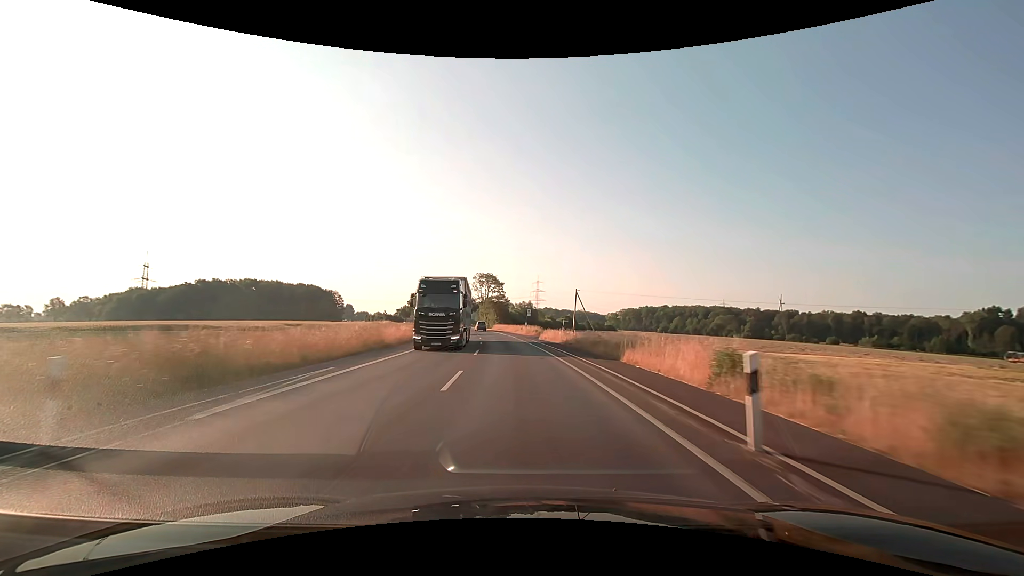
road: secondary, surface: asphalt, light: Day
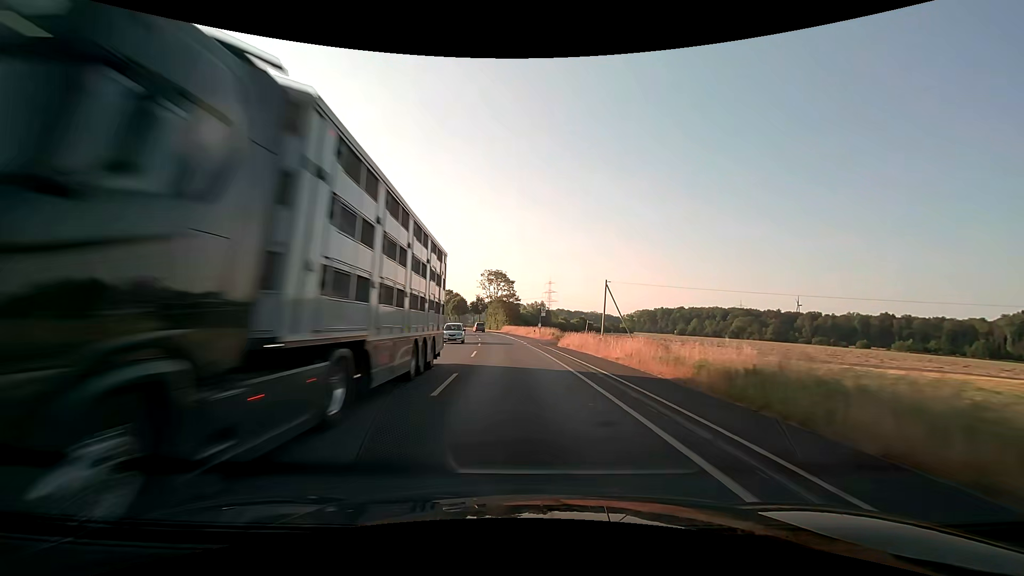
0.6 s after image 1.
(-0.1, +12.5) m; -1°
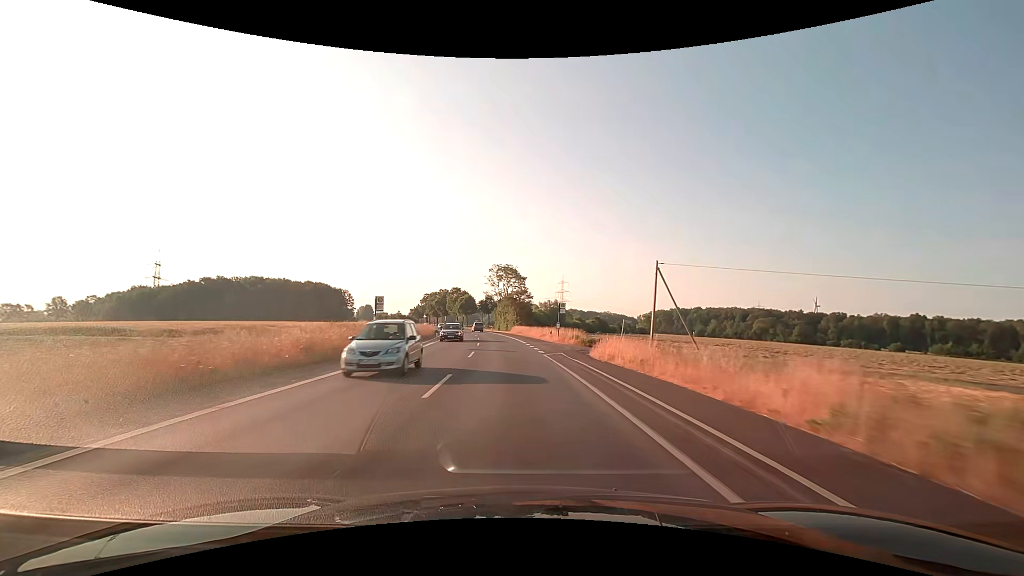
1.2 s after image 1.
(-0.1, +12.5) m; -1°
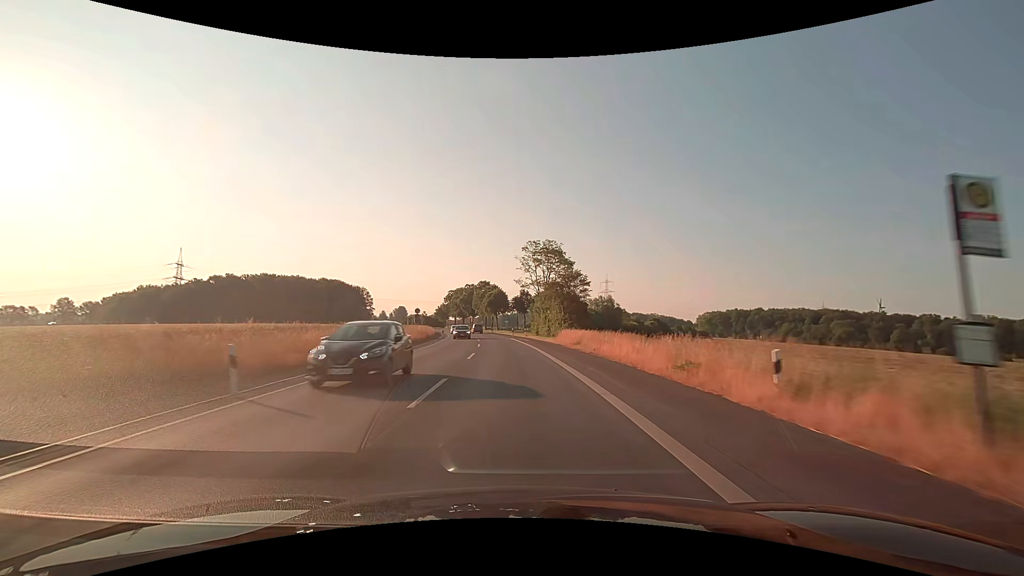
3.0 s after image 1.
(-1.5, +37.5) m; -4°
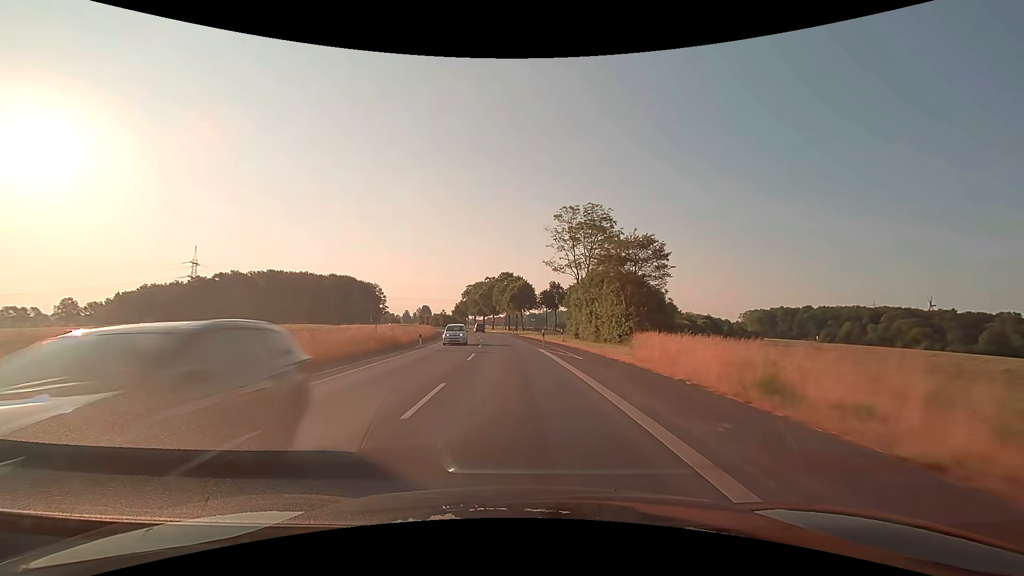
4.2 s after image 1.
(-0.7, +24.9) m; -3°
